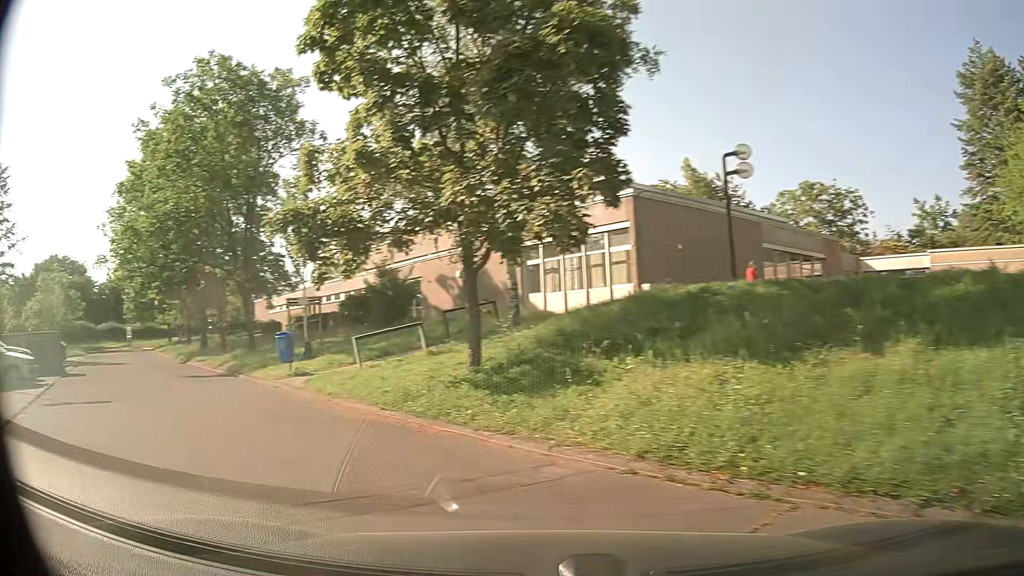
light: Day
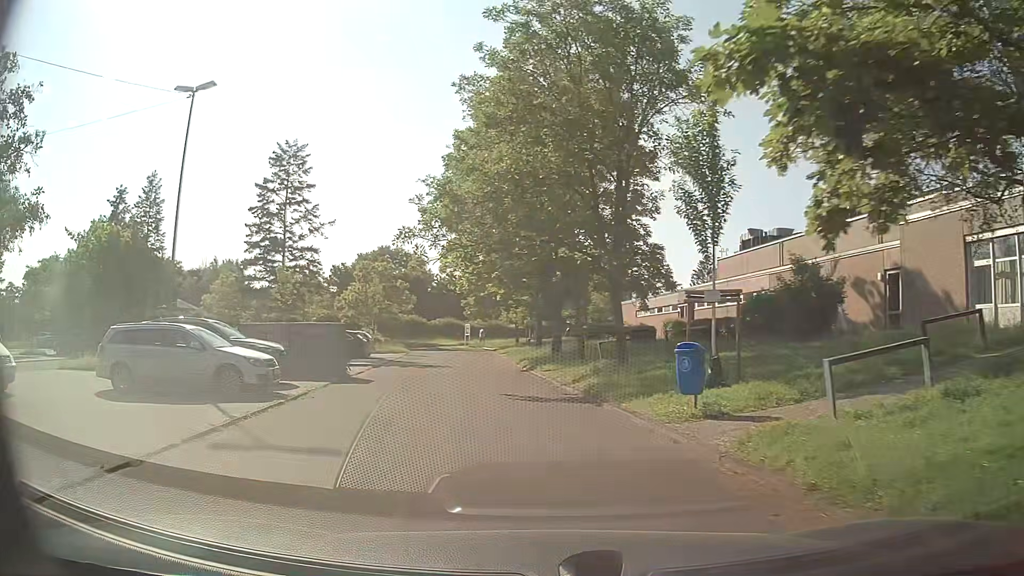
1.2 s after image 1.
(-2.1, +6.3) m; -31°
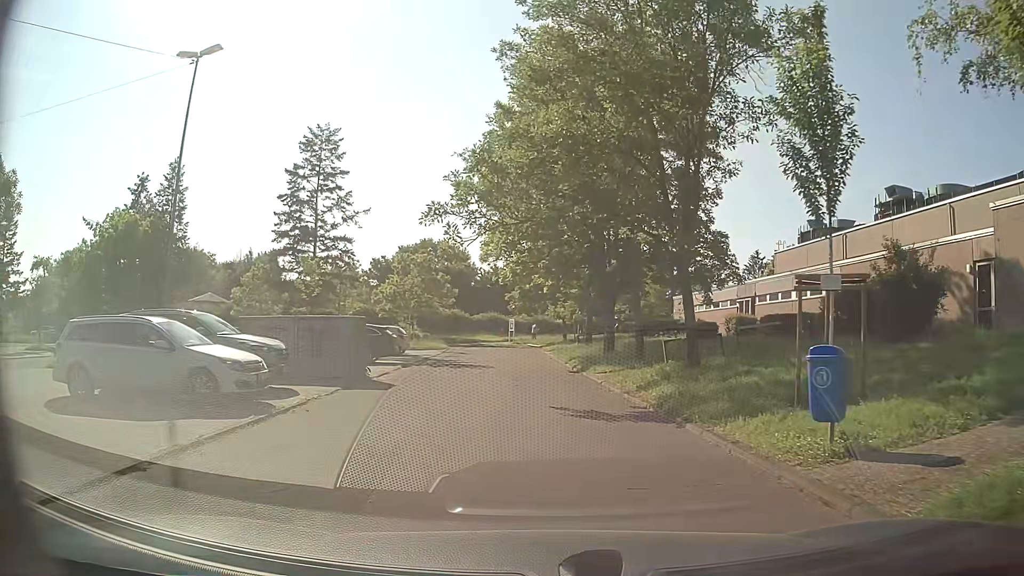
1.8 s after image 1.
(-0.1, +3.2) m; -3°
